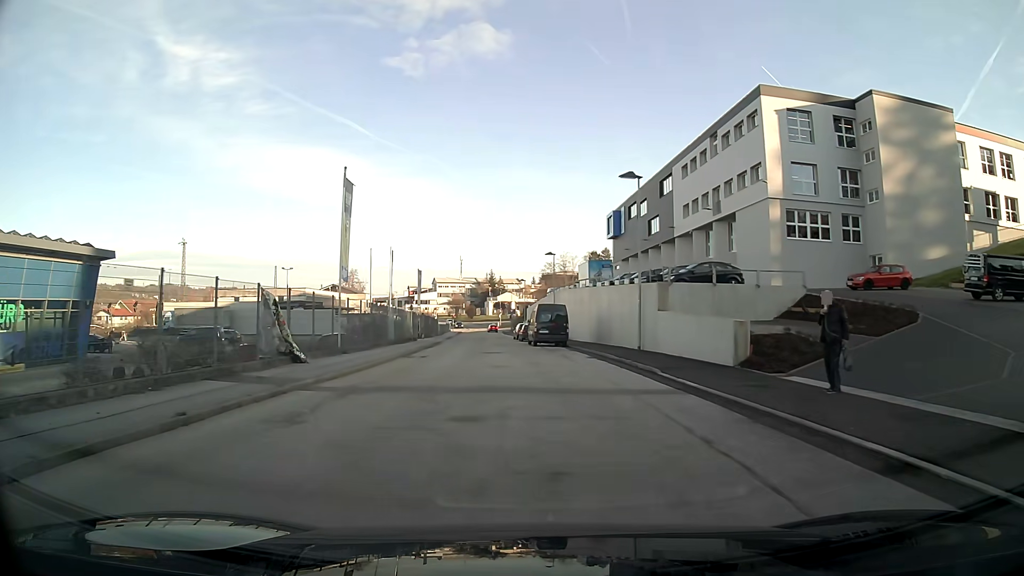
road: tertiary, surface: asphalt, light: Day
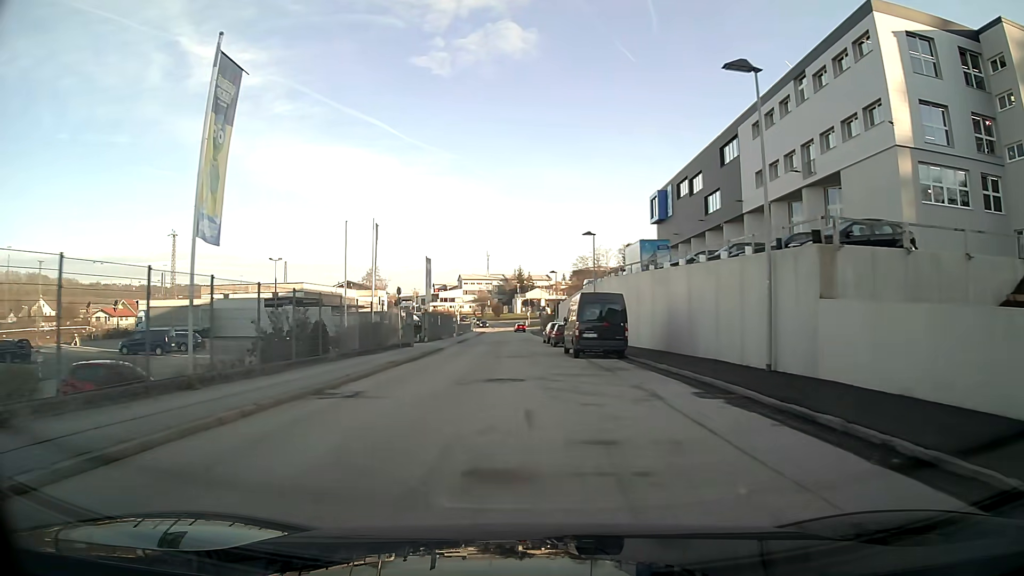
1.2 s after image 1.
(-0.3, +14.0) m; -3°
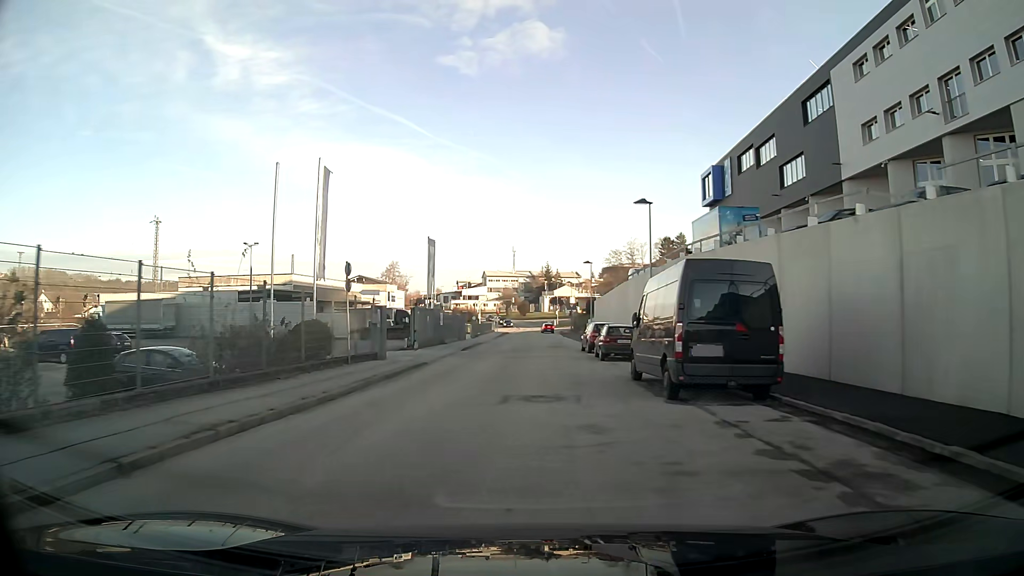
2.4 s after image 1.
(-0.3, +13.9) m; -2°
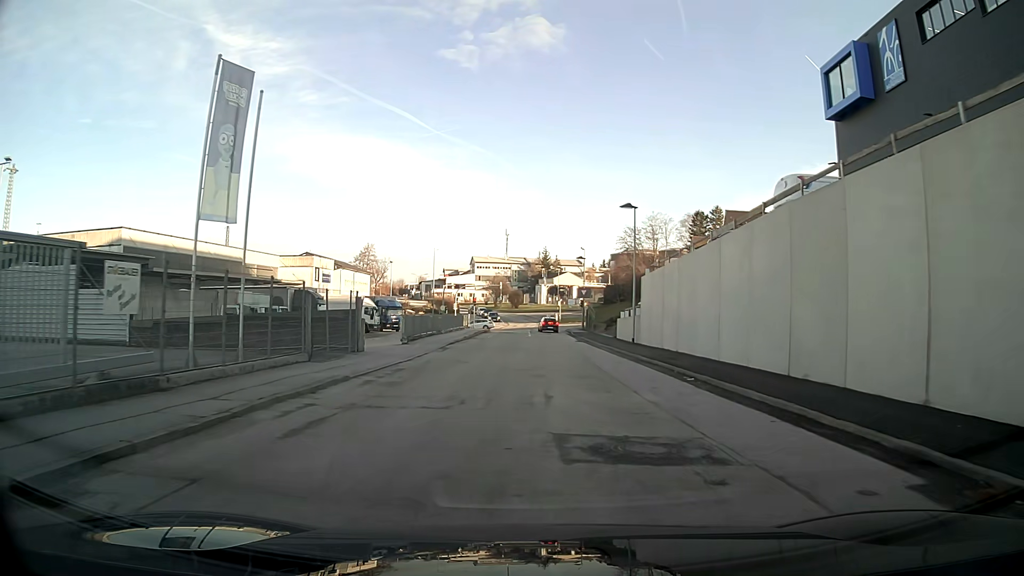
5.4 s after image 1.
(+0.4, +34.1) m; +2°
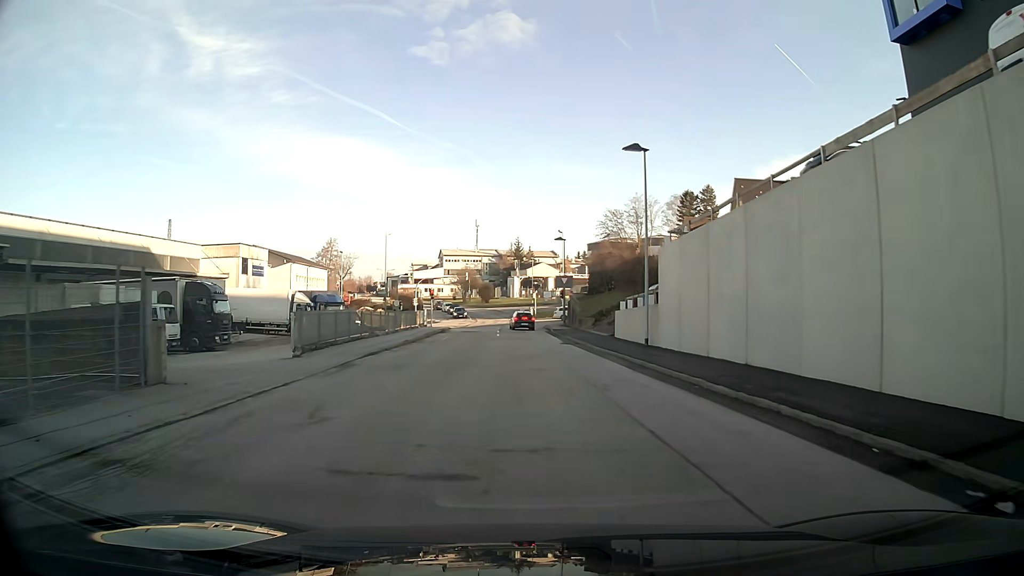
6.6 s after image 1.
(+0.2, +12.6) m; +2°
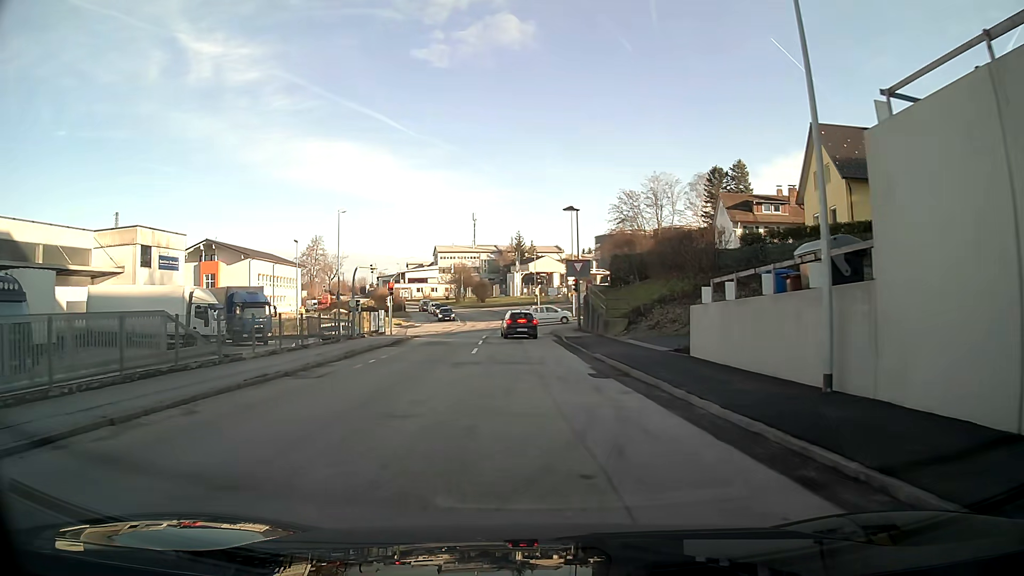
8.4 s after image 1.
(0.0, +17.1) m; -1°
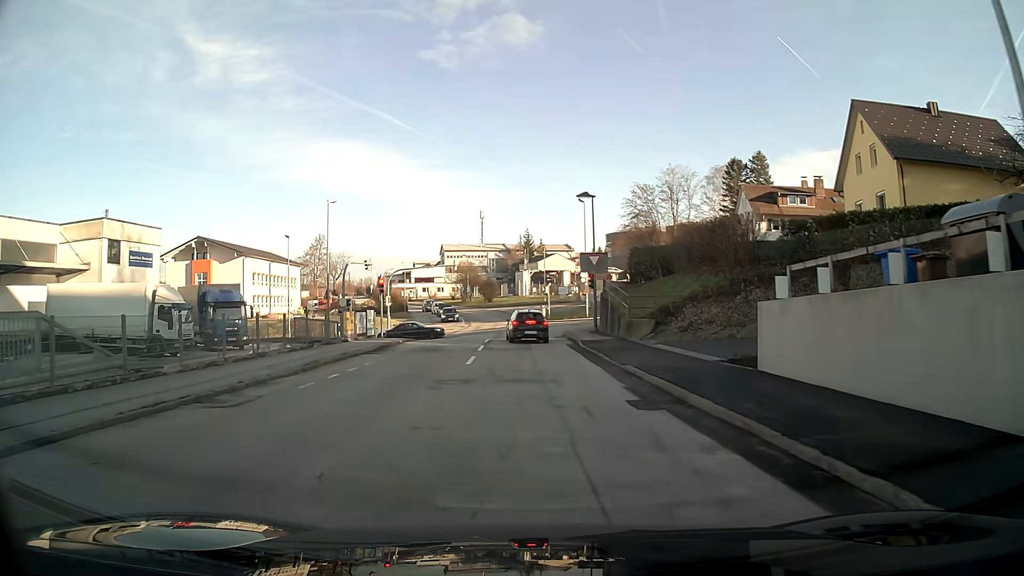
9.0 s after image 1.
(0.0, +5.0) m; -1°
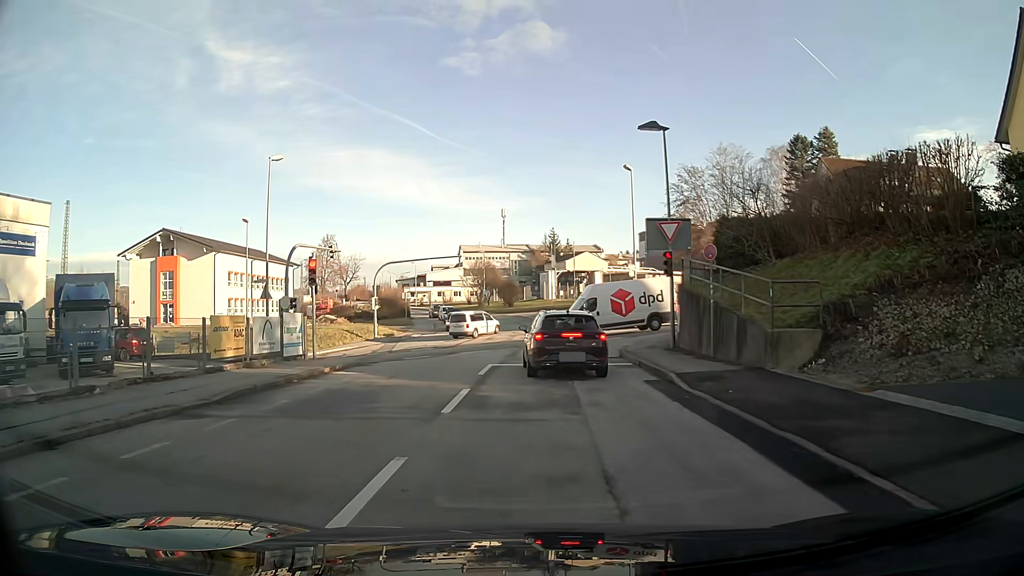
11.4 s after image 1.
(-0.3, +14.7) m; -2°
